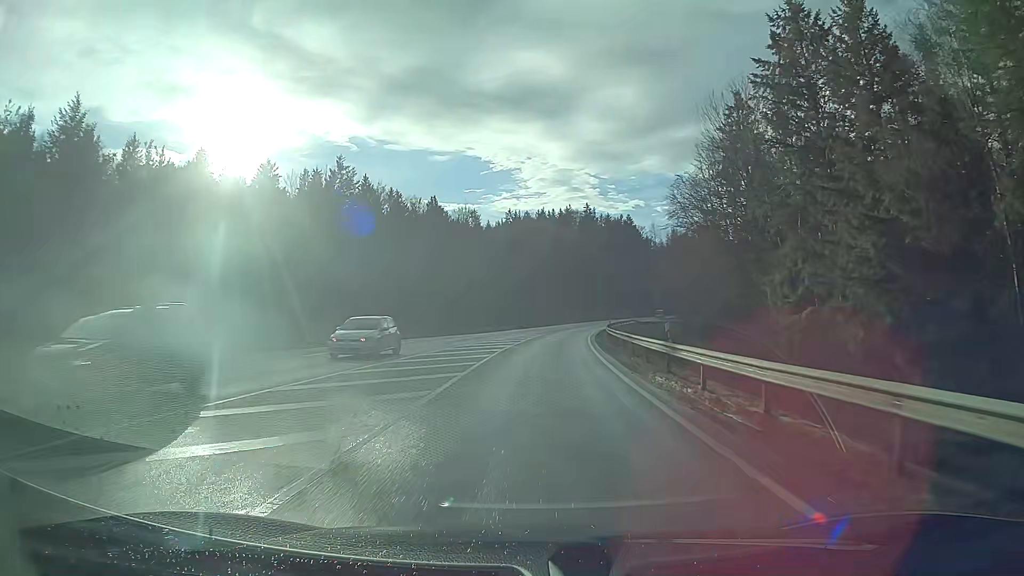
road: secondary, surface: asphalt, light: Day
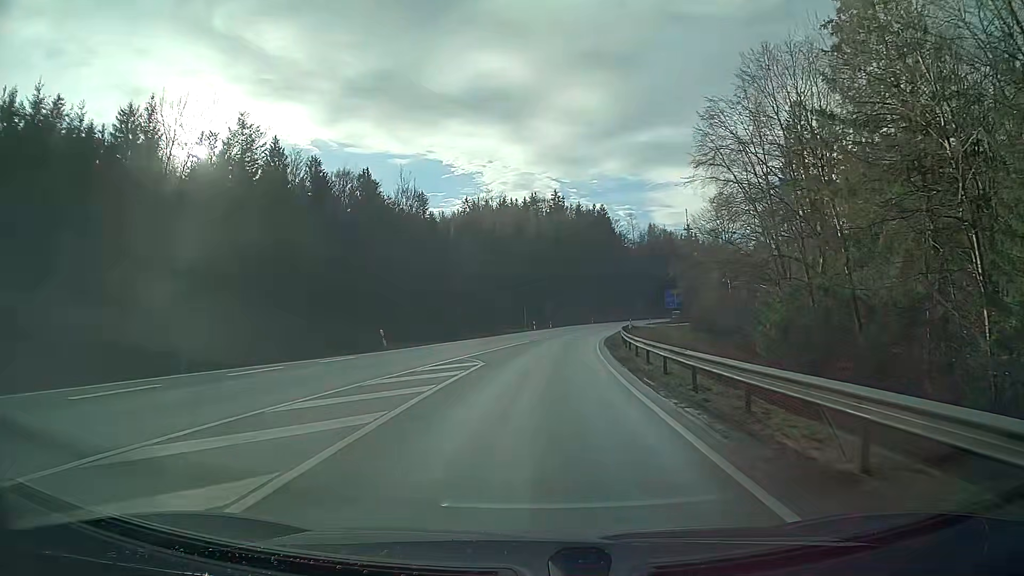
(+0.9, +32.1) m; +3°
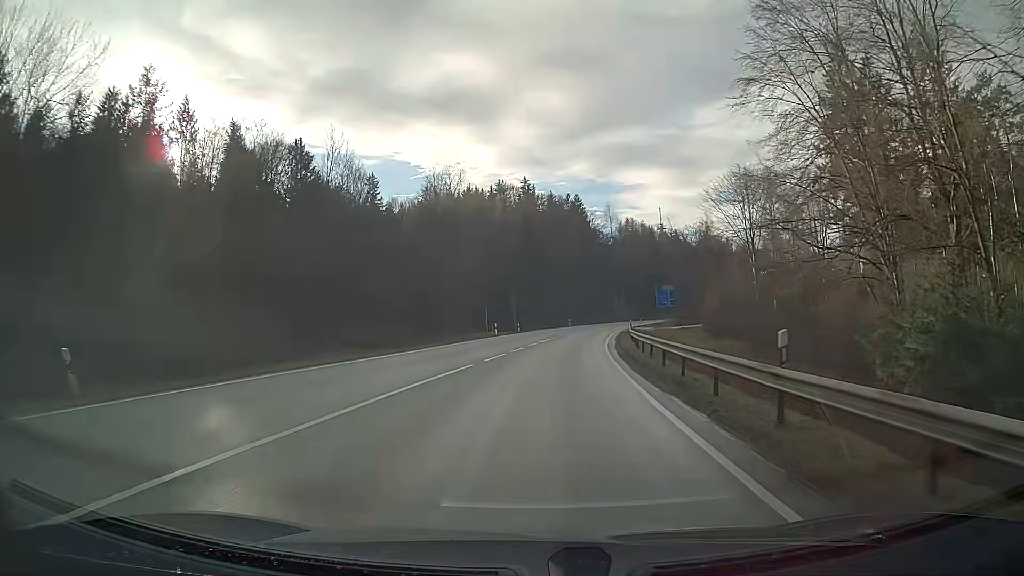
(+0.5, +21.5) m; +3°
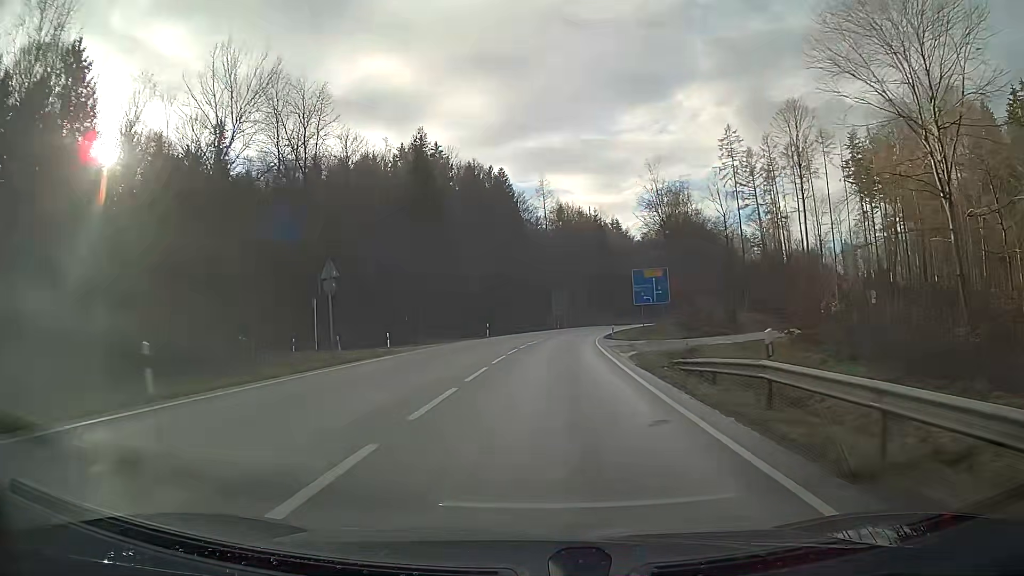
(+2.4, +42.8) m; +6°
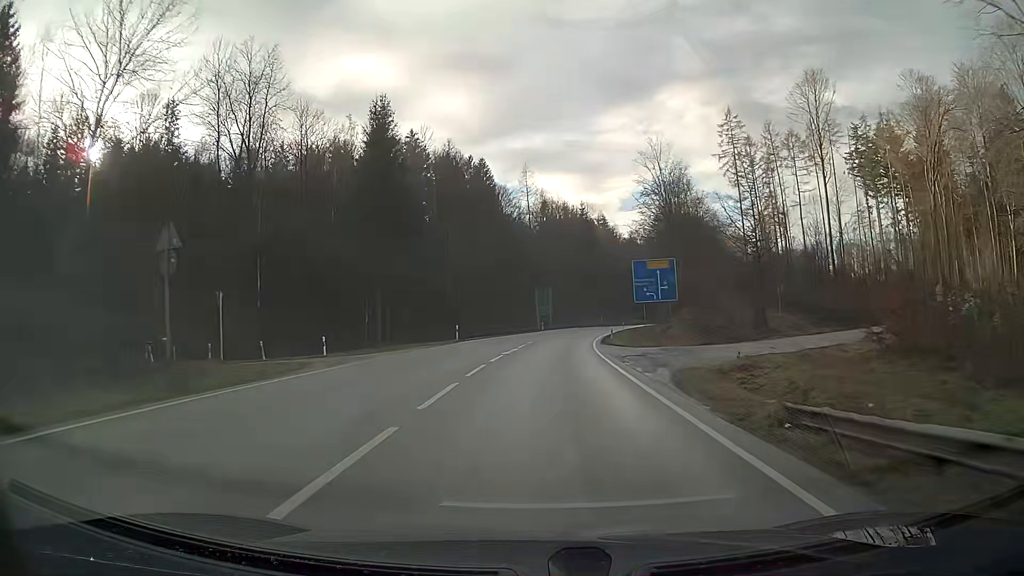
(+0.1, +10.7) m; +1°
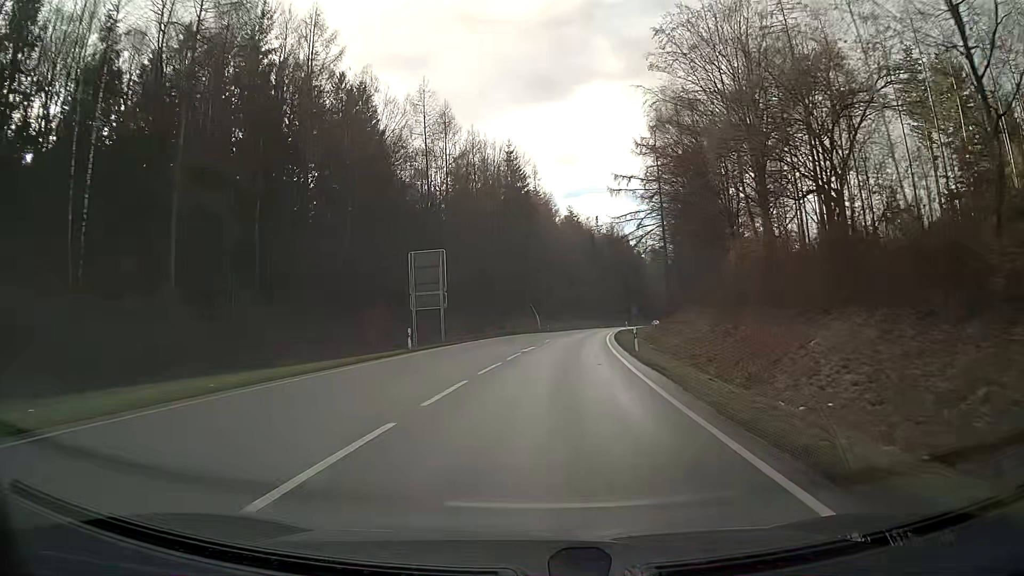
(+3.1, +53.6) m; +7°
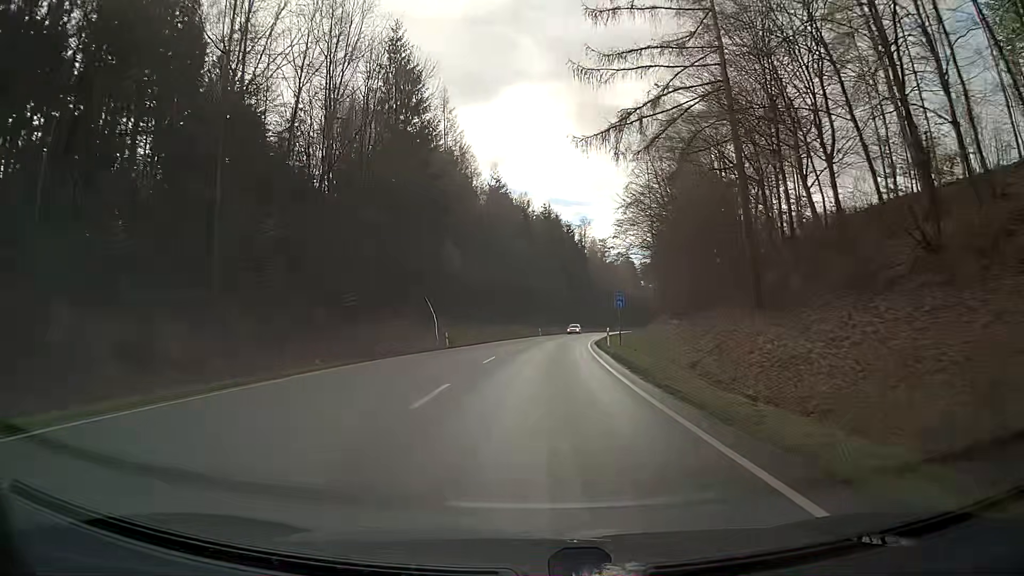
(+2.3, +42.9) m; +6°
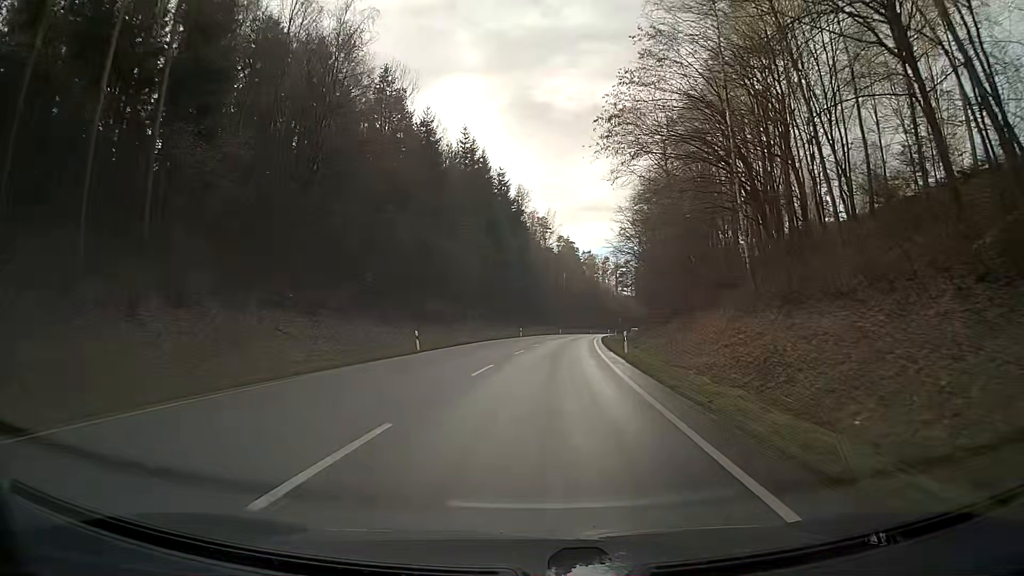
(+3.0, +53.9) m; +6°
